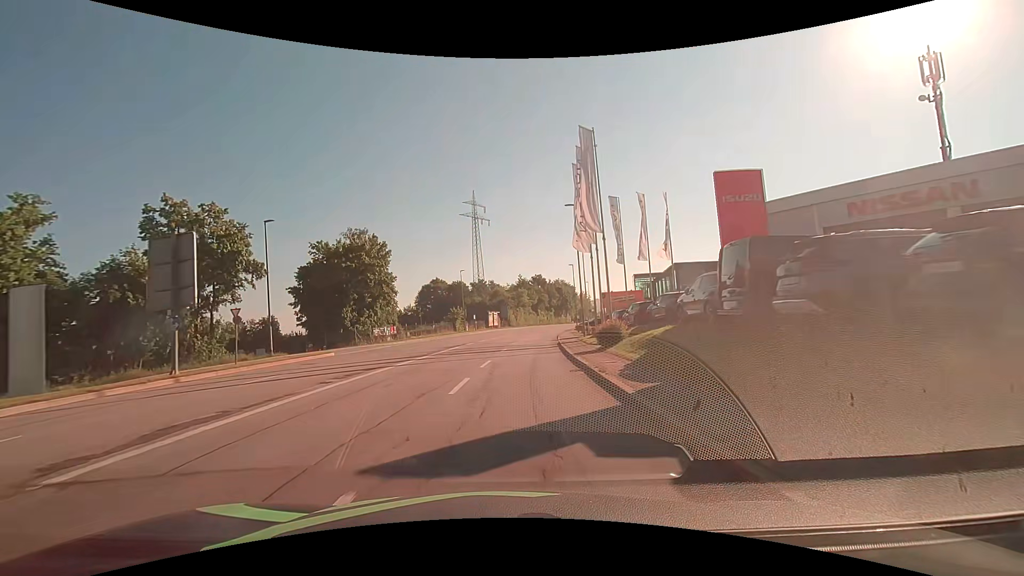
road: tertiary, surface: asphalt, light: Day
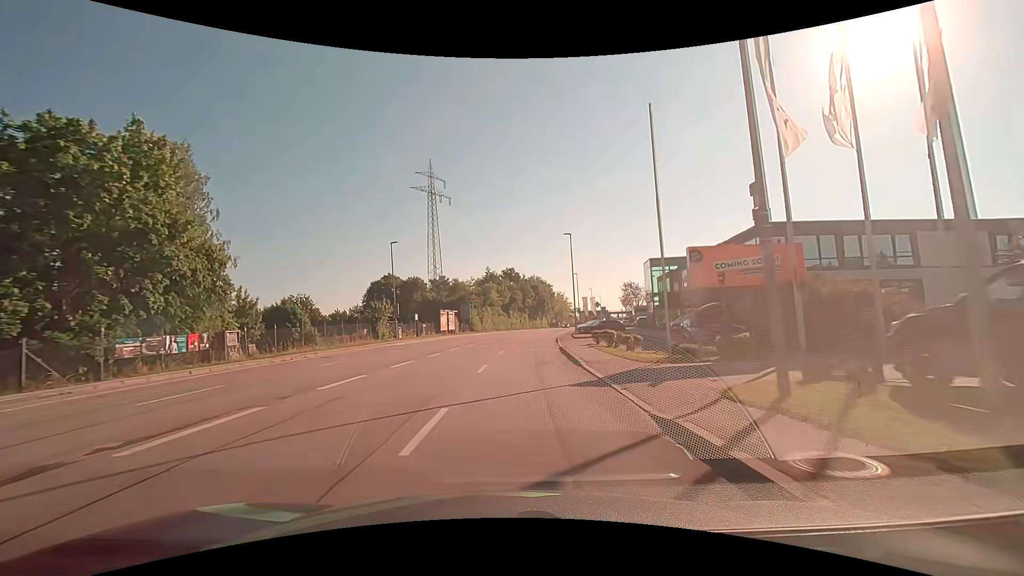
(+0.6, +30.3) m; +3°
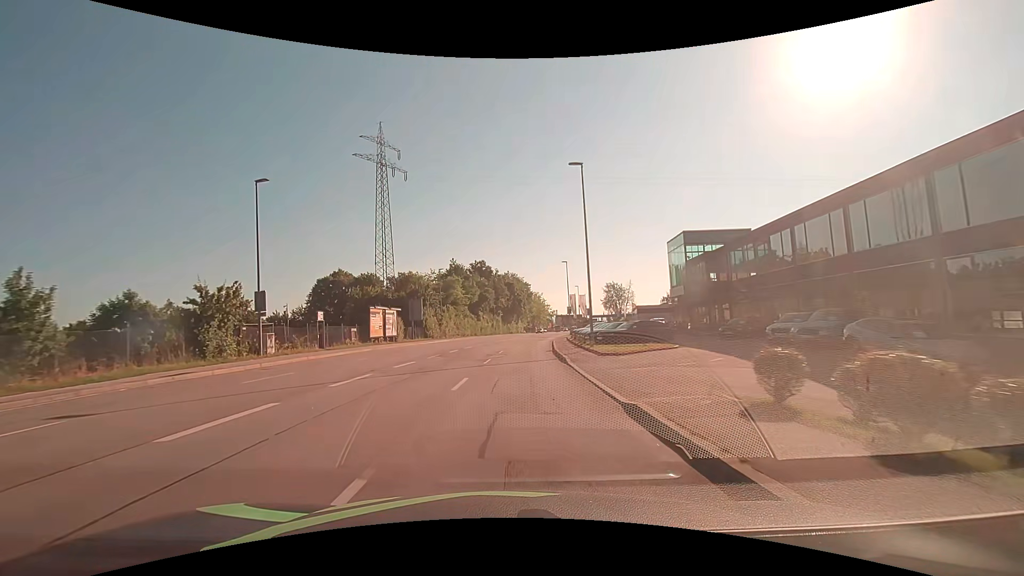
(+0.7, +22.8) m; +3°
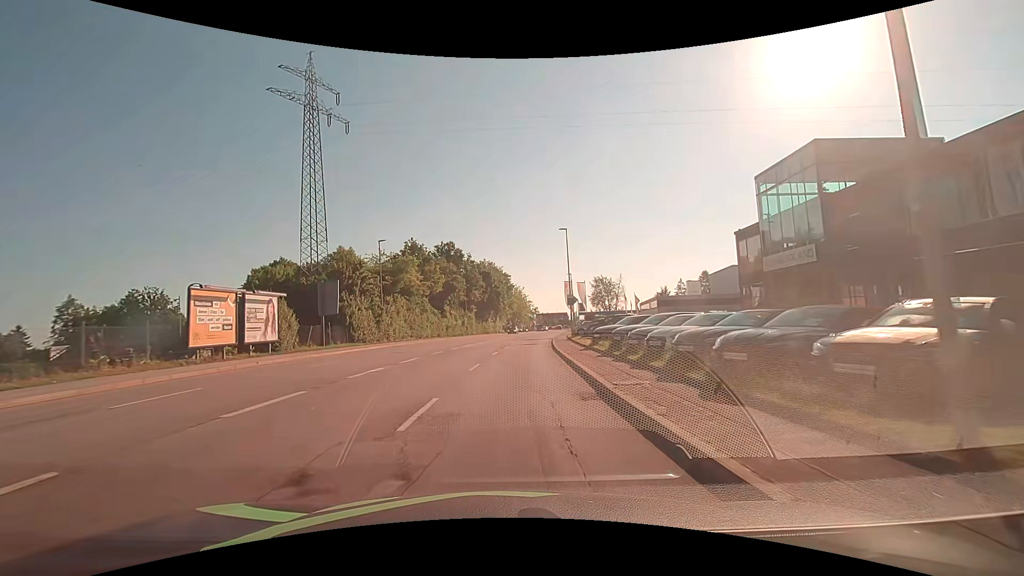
(+0.5, +22.8) m; +2°
